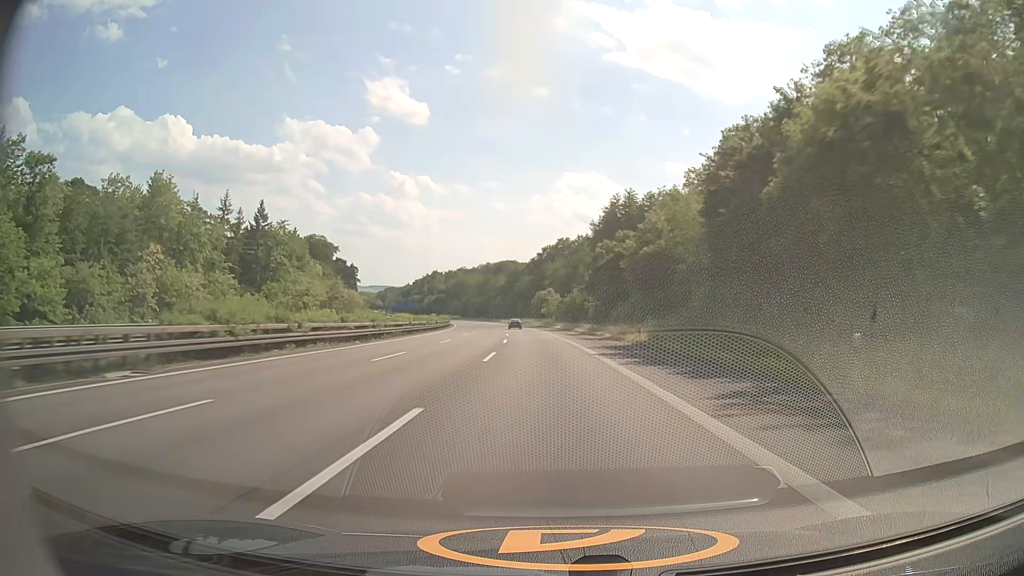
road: motorway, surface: asphalt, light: Day
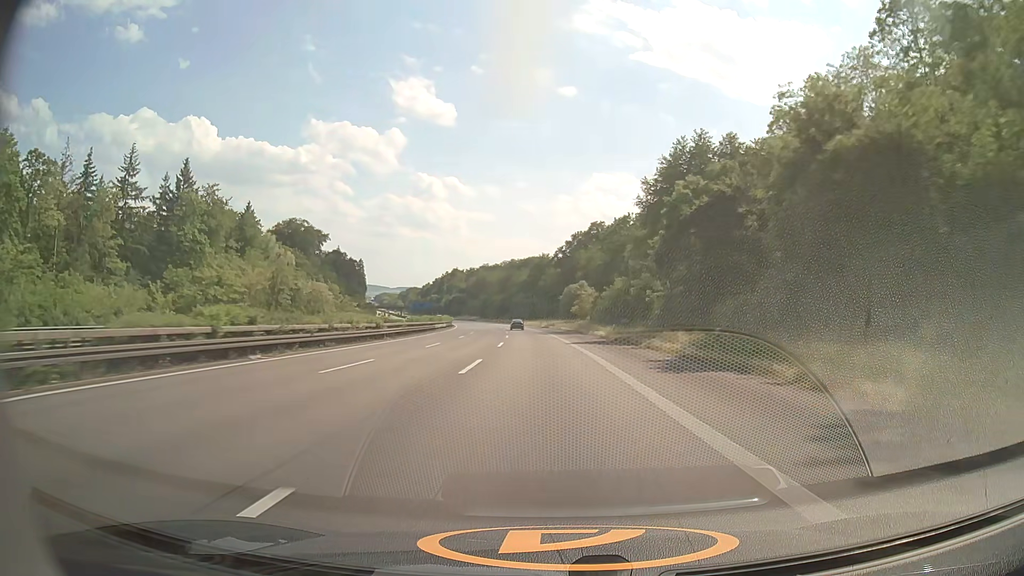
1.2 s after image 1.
(-0.7, +40.7) m; -2°
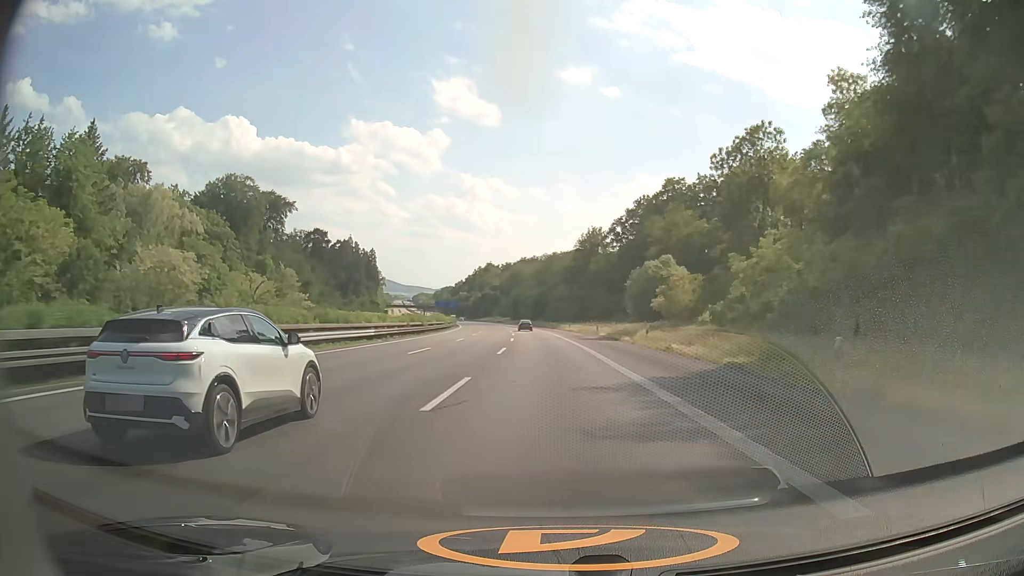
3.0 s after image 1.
(-2.2, +60.6) m; -4°
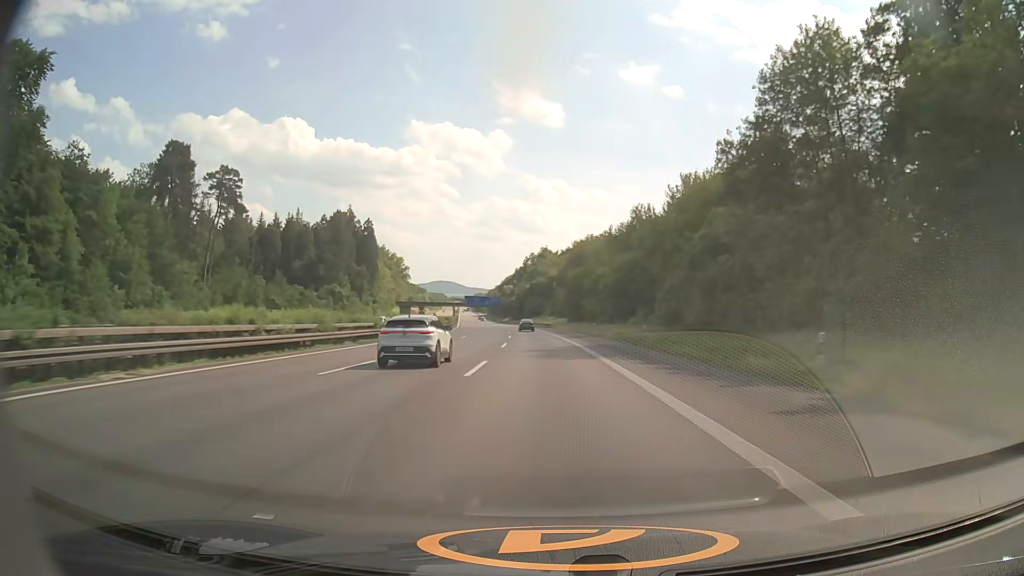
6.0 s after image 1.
(-4.7, +100.7) m; -5°
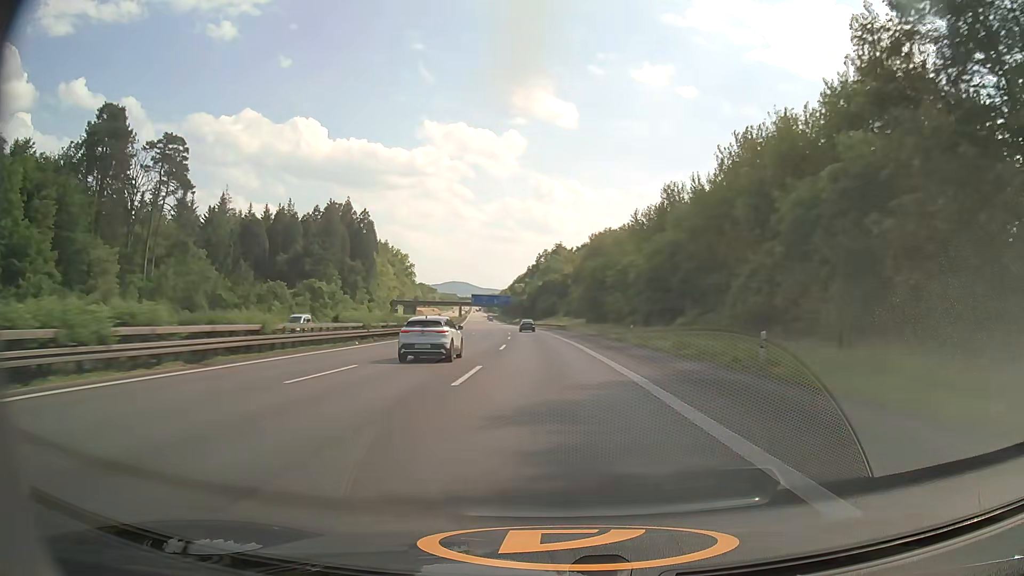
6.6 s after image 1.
(-0.2, +20.2) m; -1°
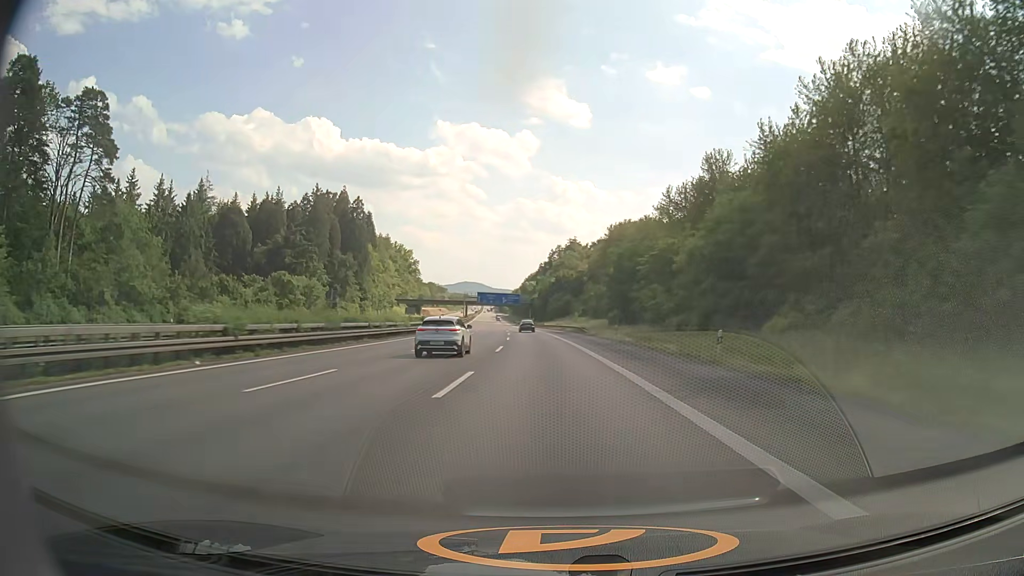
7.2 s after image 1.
(-0.2, +20.1) m; -1°
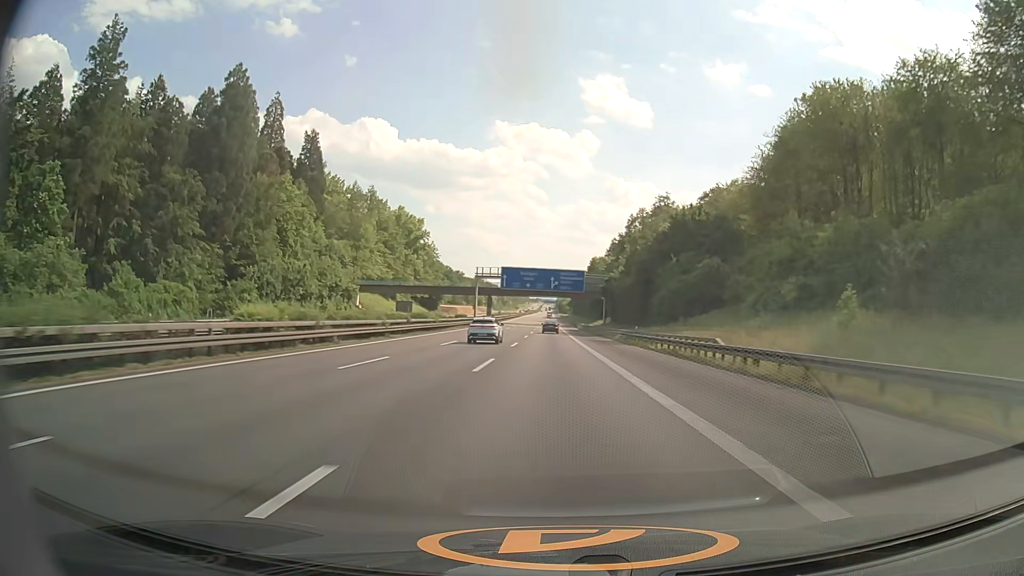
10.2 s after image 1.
(-5.0, +101.1) m; -5°
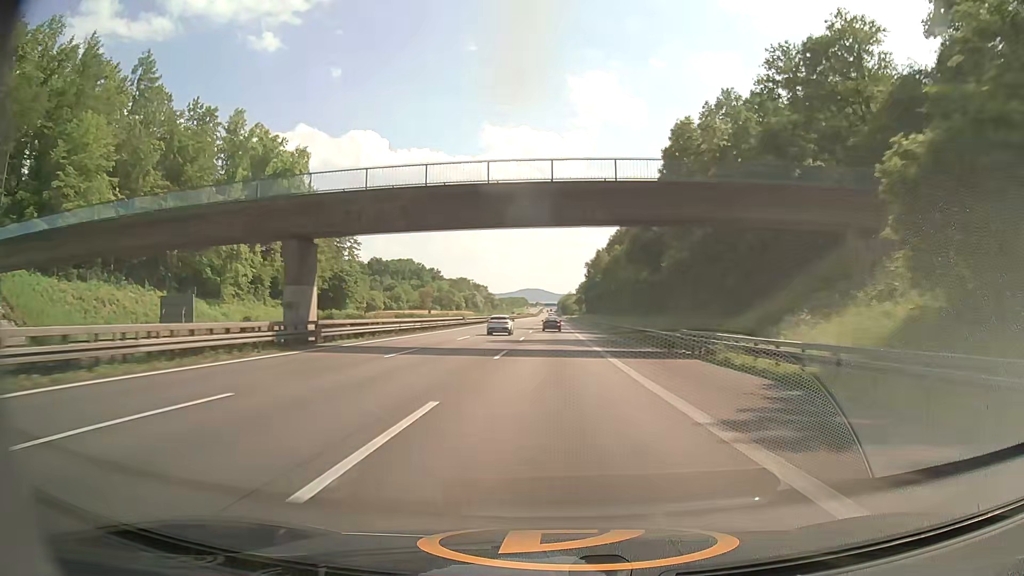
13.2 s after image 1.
(-0.4, +102.4) m; 0°
(0, +10) (0, +20) (0, +30) (0, +40) (0, +50) (0, +60) (0, +70) (0, +80) (0, +90) (0, +100) m
